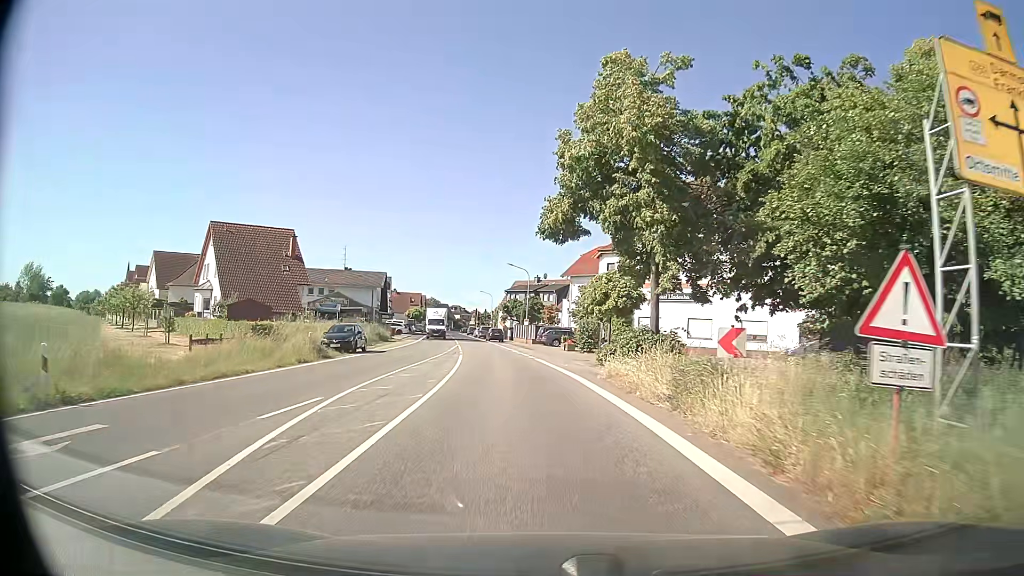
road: secondary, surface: asphalt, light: Day
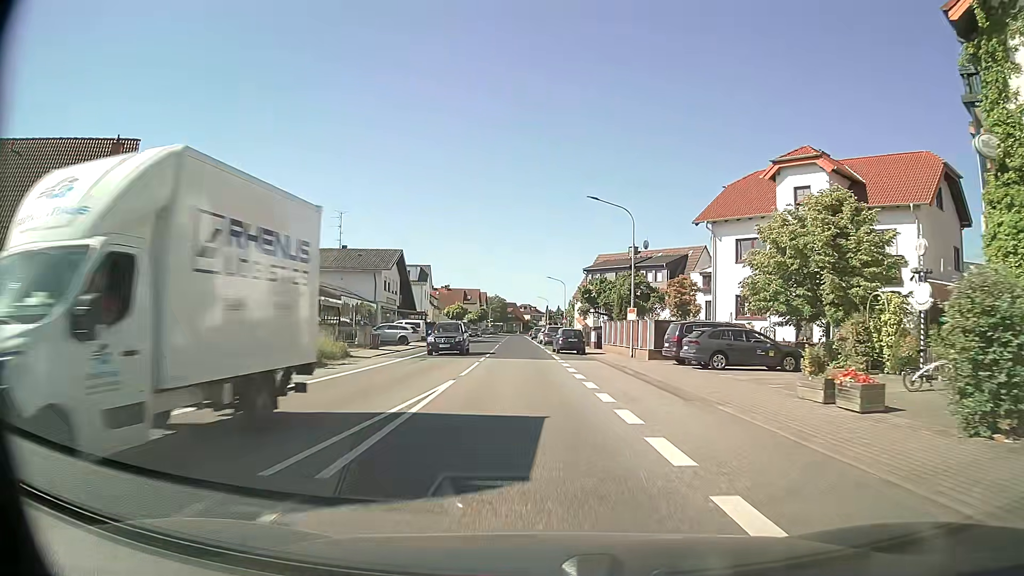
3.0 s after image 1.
(-2.1, +34.7) m; -6°
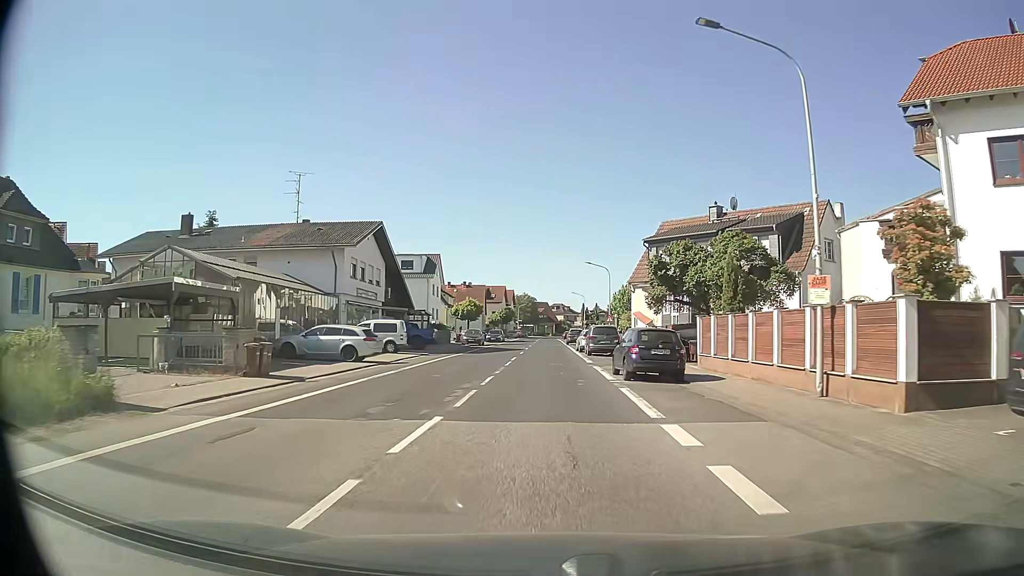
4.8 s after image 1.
(-0.5, +20.1) m; -3°
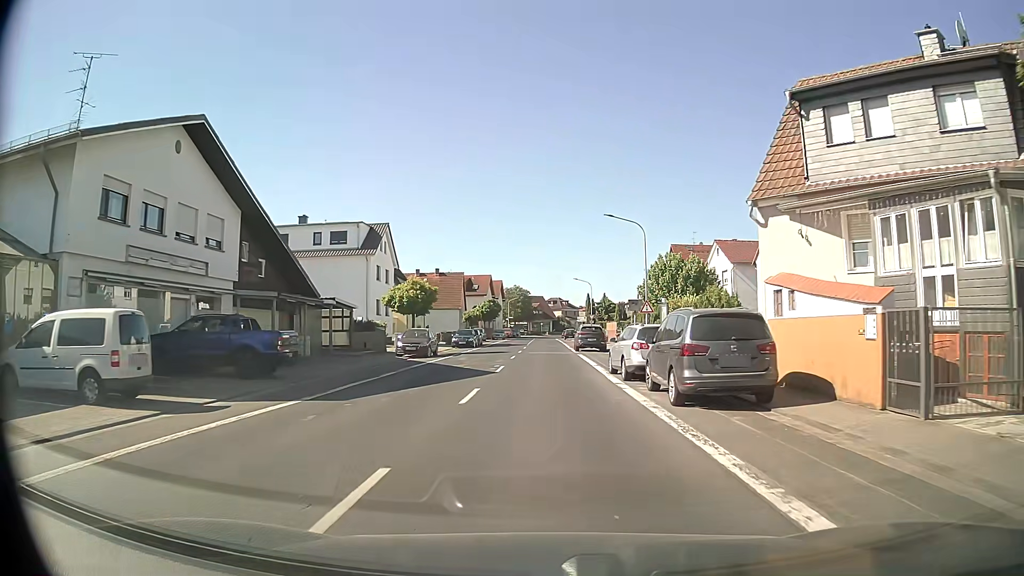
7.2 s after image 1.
(+0.1, +26.0) m; +1°
(0, +10) (0, +20) (0, +30) (0, +40) (0, +50) (0, +60) (0, +70) (0, +80) (0, +90) (0, +100) m
